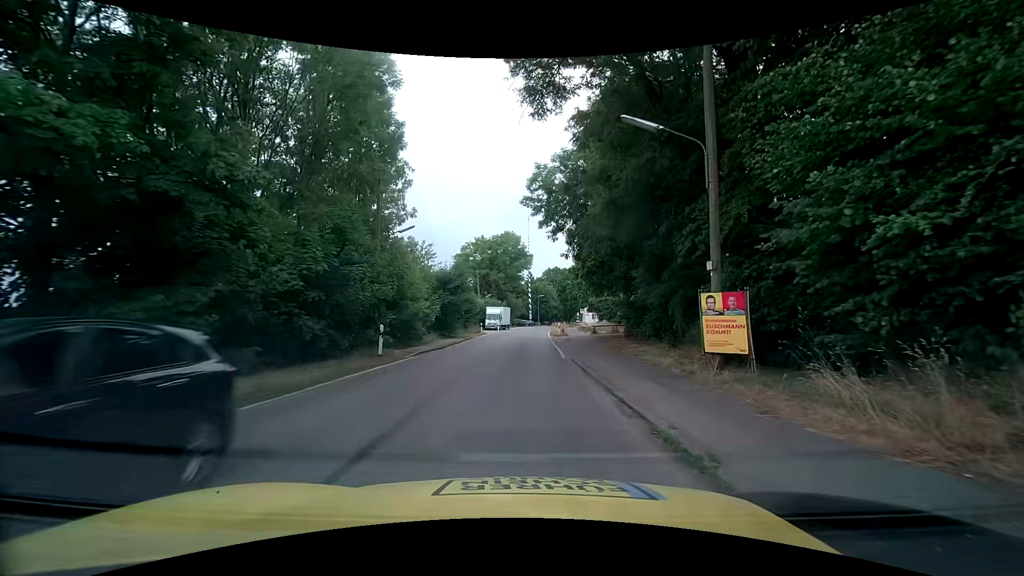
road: tertiary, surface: asphalt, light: Day
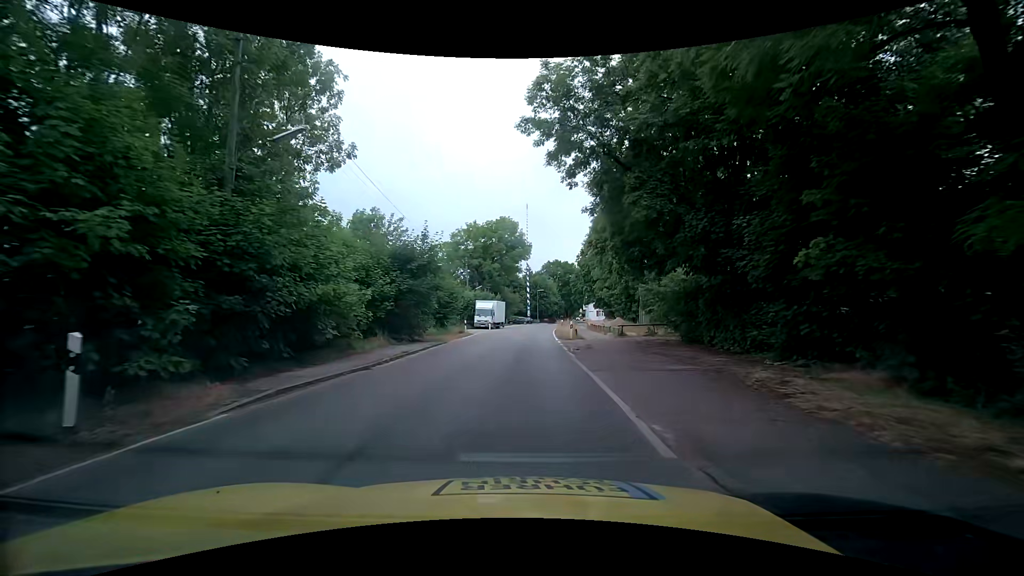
(-0.1, +13.2) m; -1°
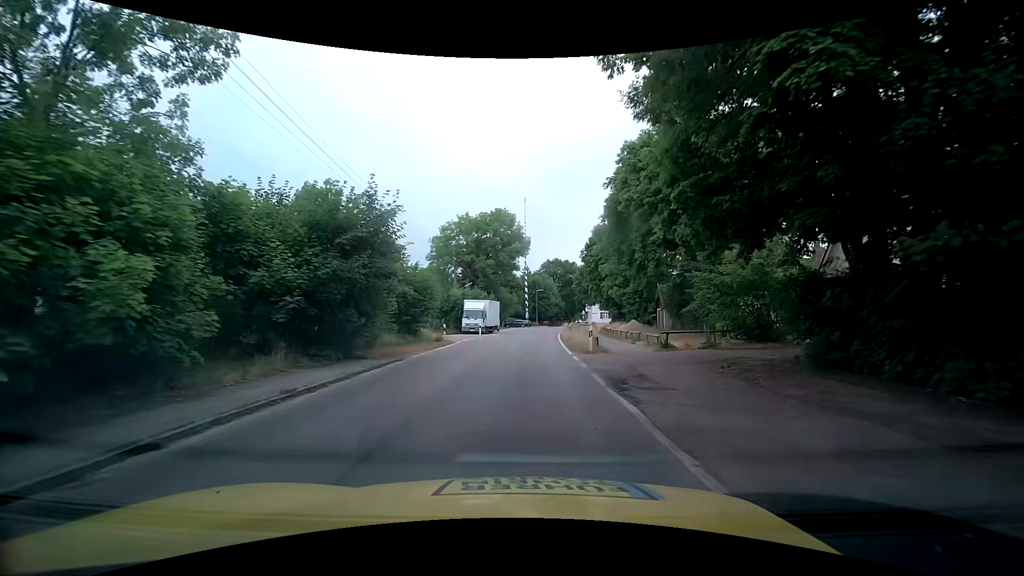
(+0.1, +10.0) m; 0°
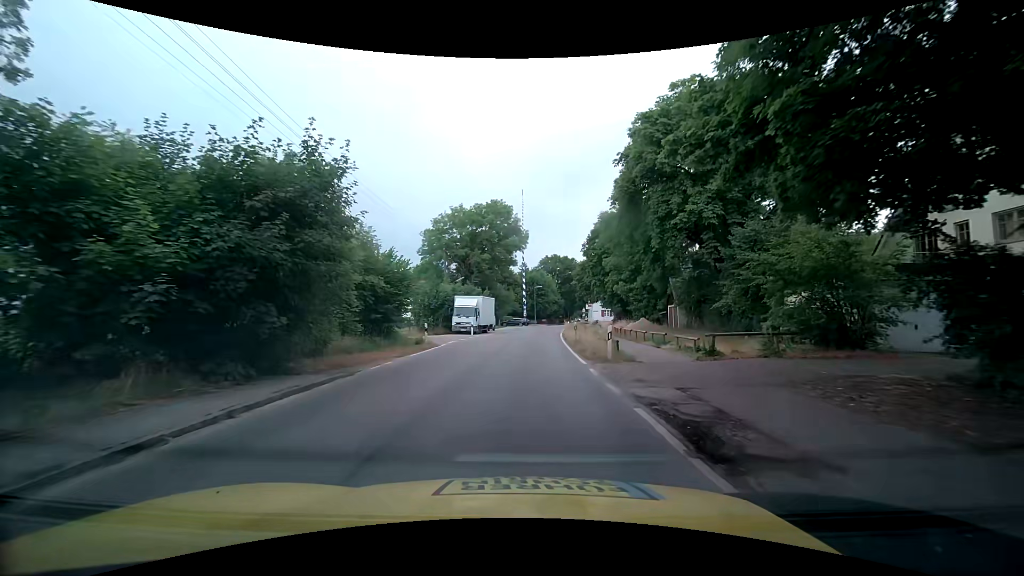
(+0.1, +5.3) m; +1°
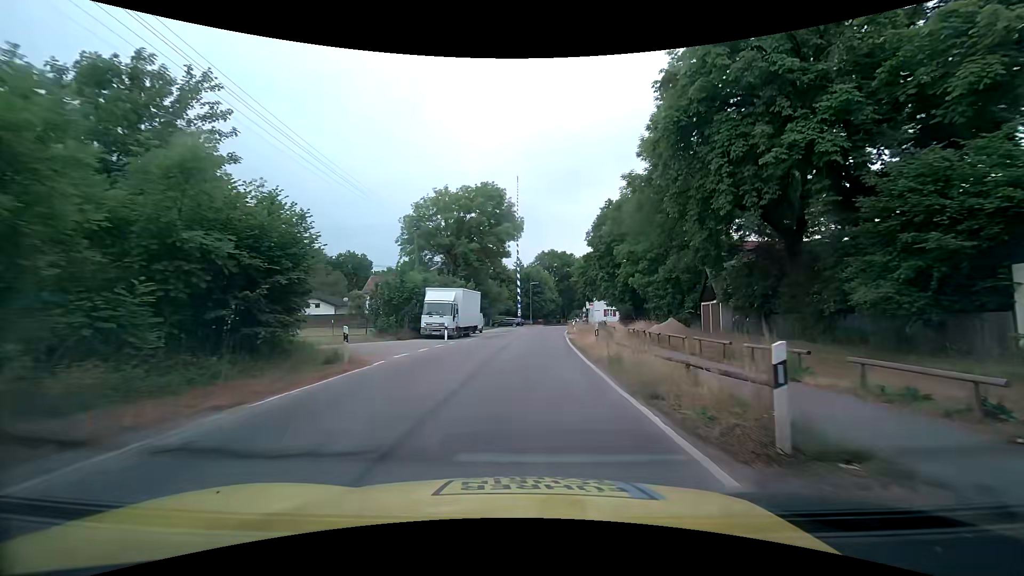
(0.0, +11.1) m; +1°
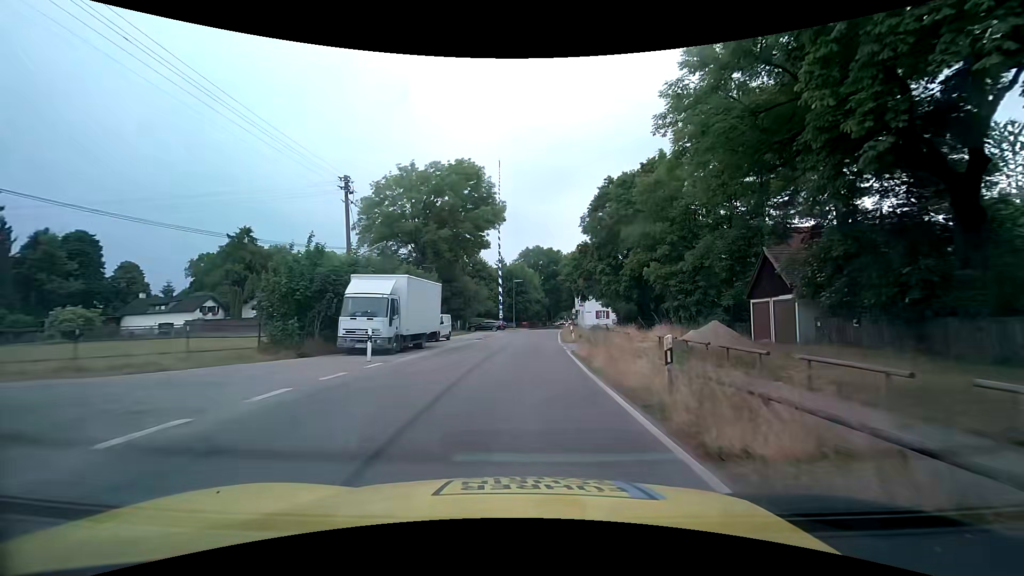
(+0.1, +11.9) m; +1°
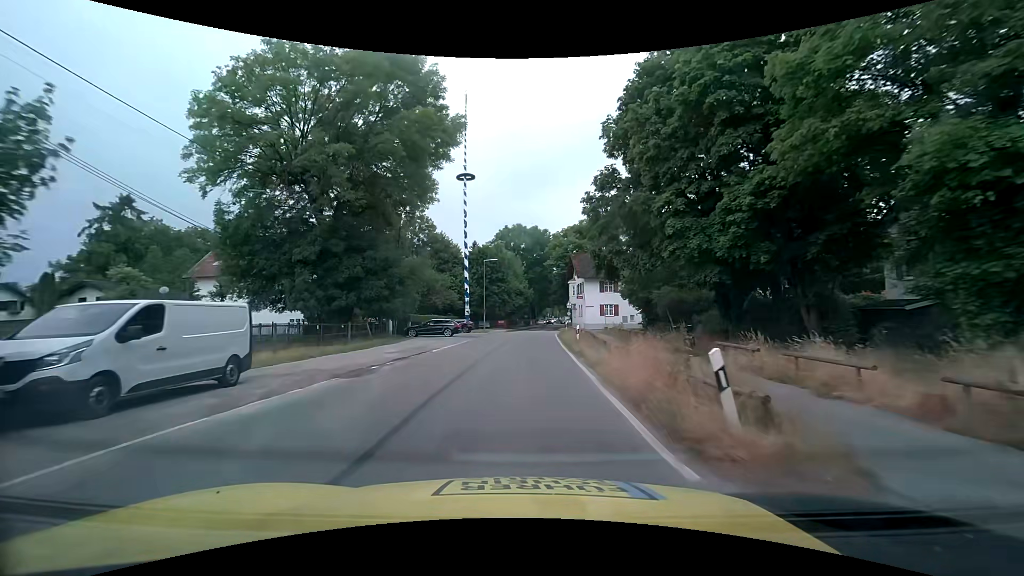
(+0.6, +26.6) m; +2°
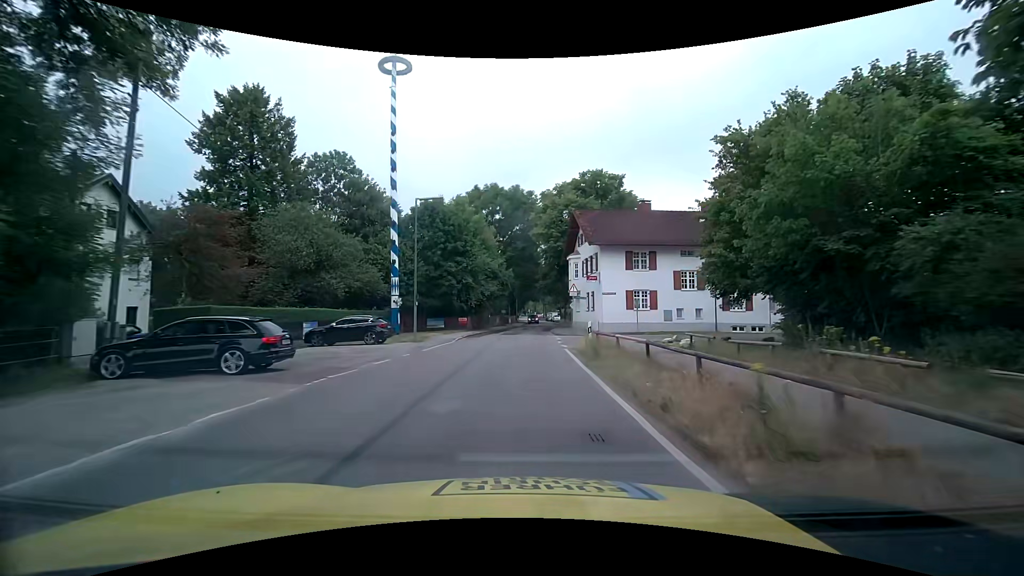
(+0.4, +27.5) m; +3°
(0, +10) (0, +20) (0, +30) (+1, +40) (+1, +50) (+2, +60) (+3, +70) (+4, +80) (+4, +90) (+4, +100) m
